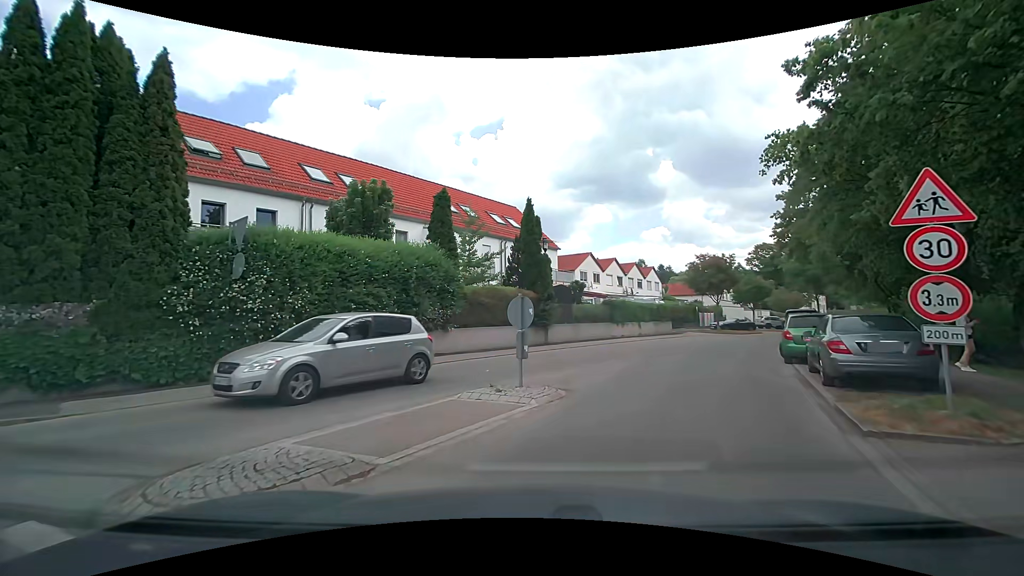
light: Day
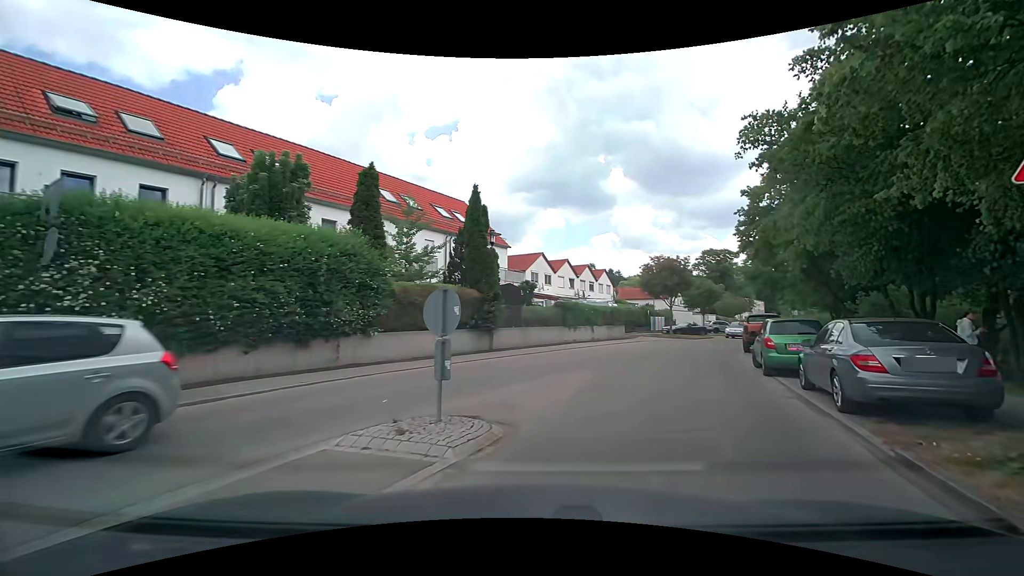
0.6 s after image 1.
(+0.1, +2.9) m; +6°
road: residential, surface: paved
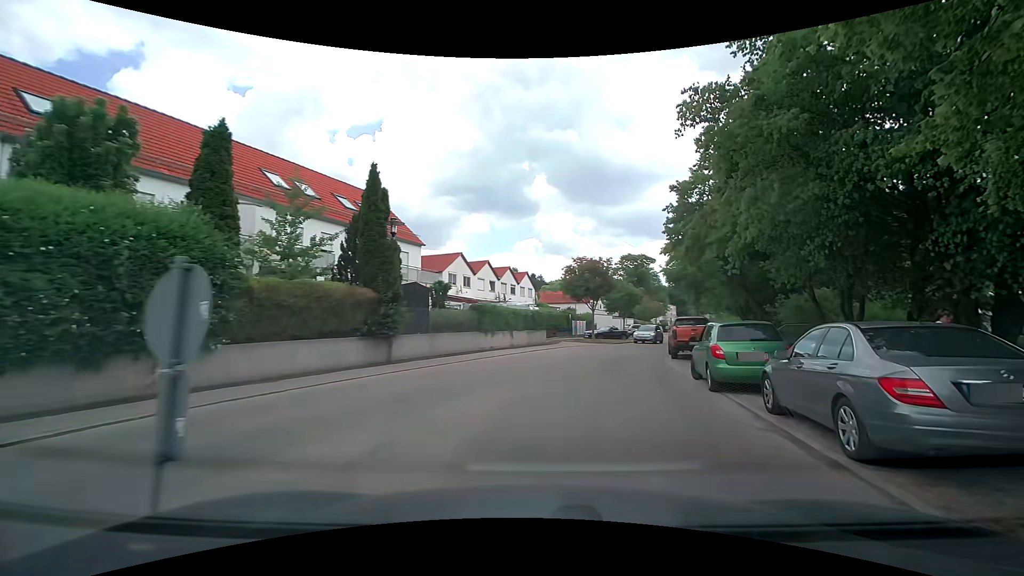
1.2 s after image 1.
(+0.2, +3.1) m; +9°
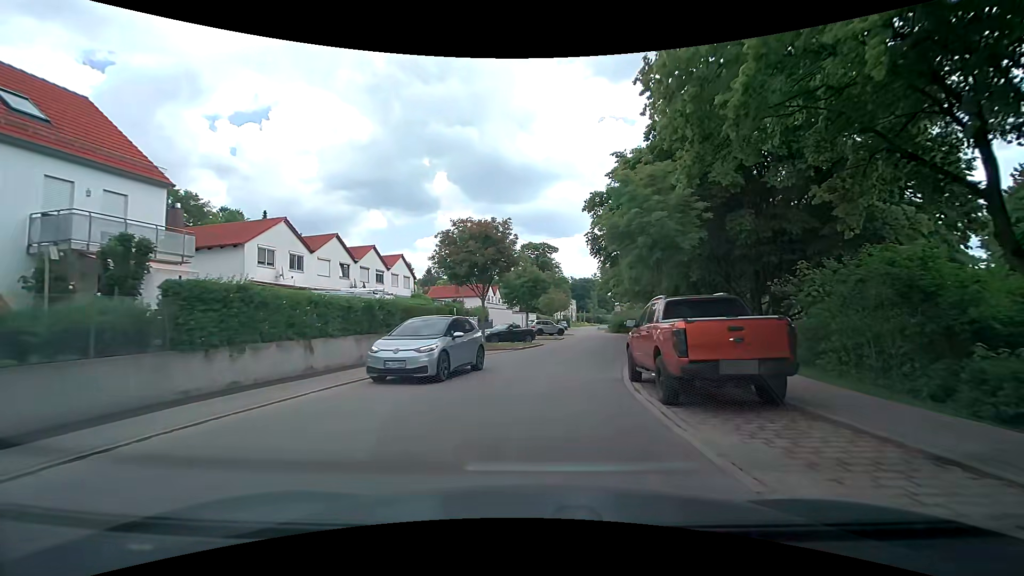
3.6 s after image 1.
(+1.9, +14.4) m; +12°
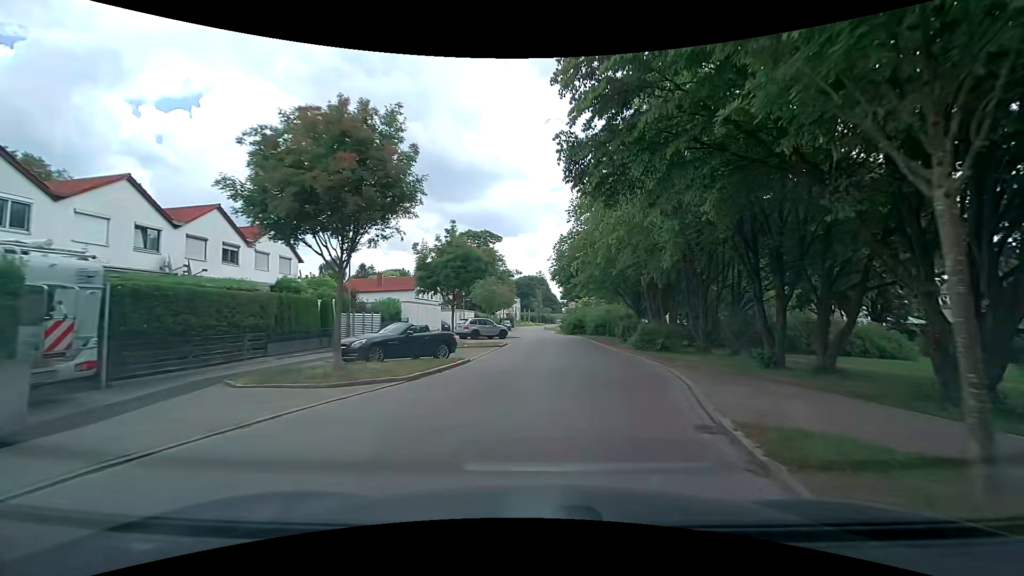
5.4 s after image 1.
(+0.5, +13.3) m; +6°
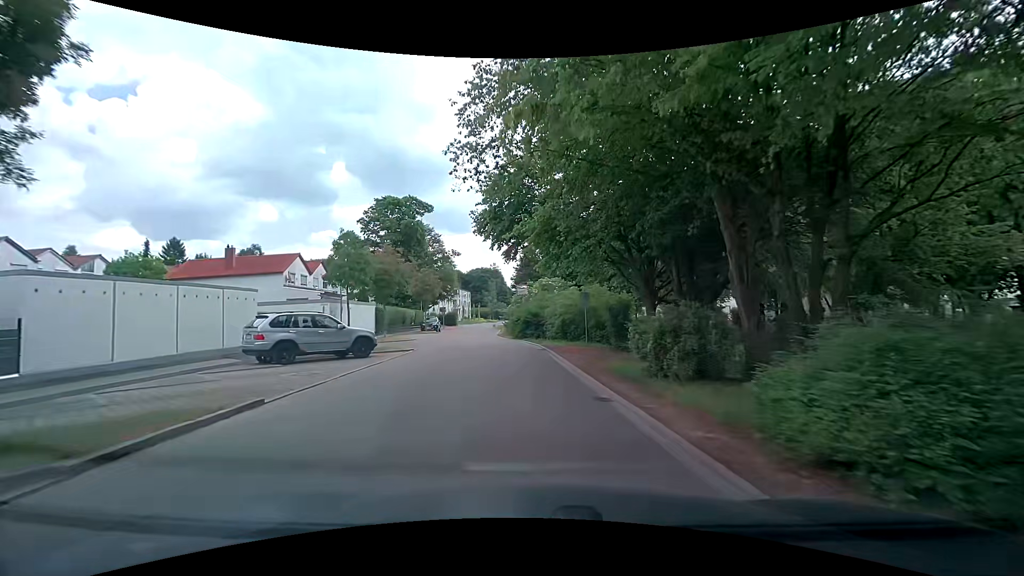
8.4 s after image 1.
(+2.2, +22.7) m; +4°
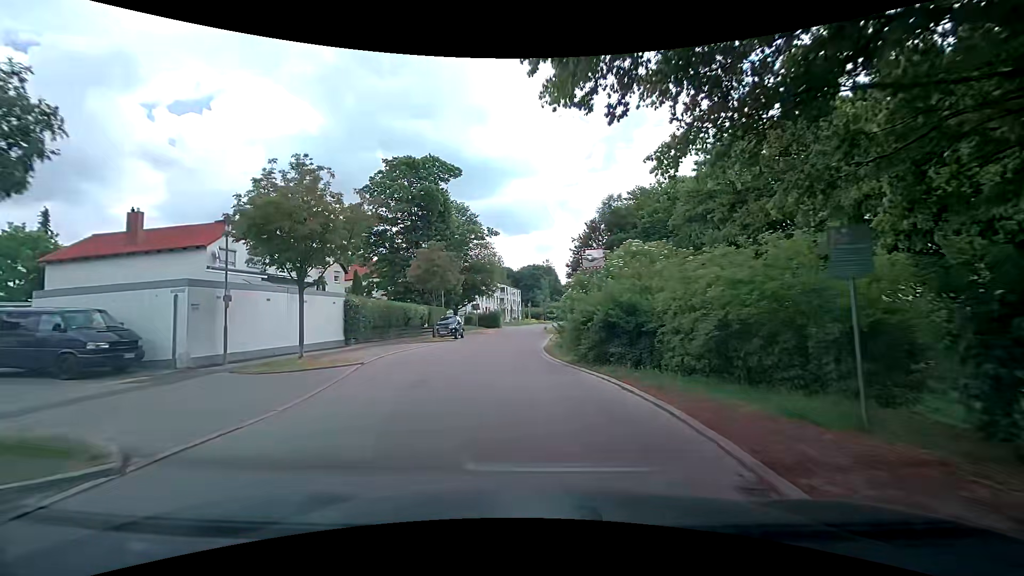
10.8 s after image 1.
(-0.6, +18.2) m; -5°
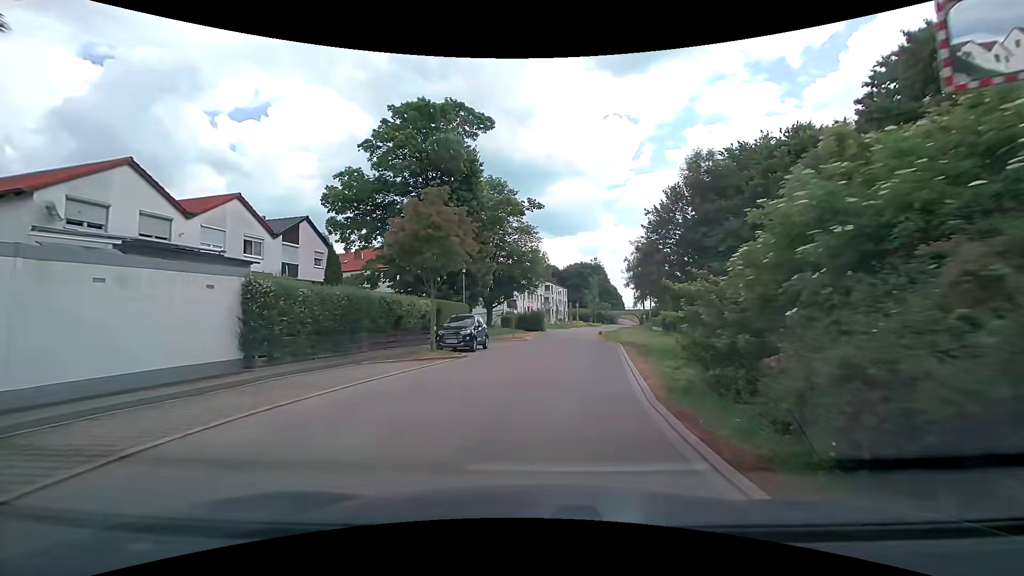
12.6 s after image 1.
(-0.8, +13.5) m; -5°
(0, +10) (+1, +20) (+2, +30) (+2, +40) (+3, +50) (+4, +60) (+6, +70) (+8, +80) (+10, +89) (+12, +99) m
